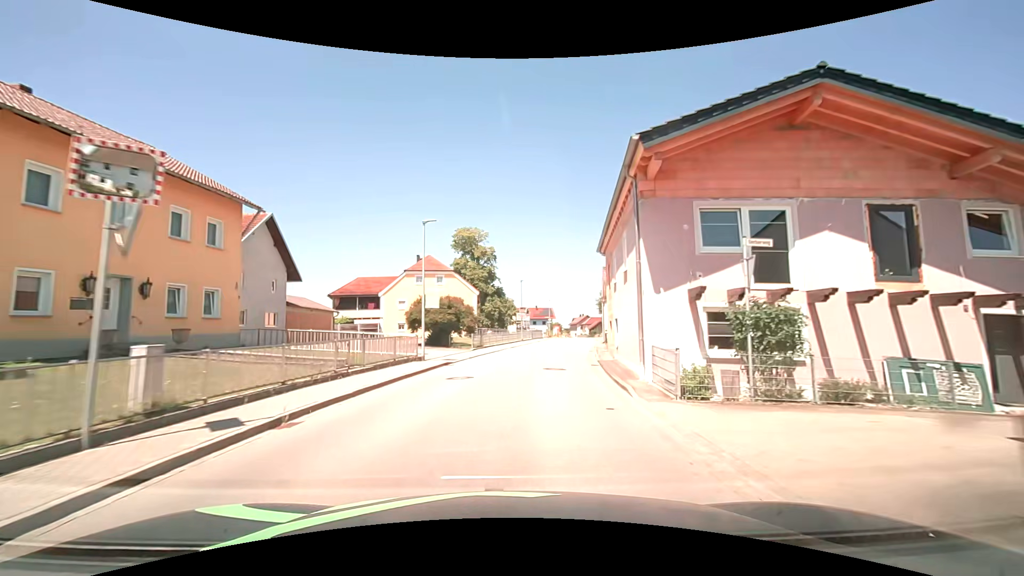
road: secondary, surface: asphalt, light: Day
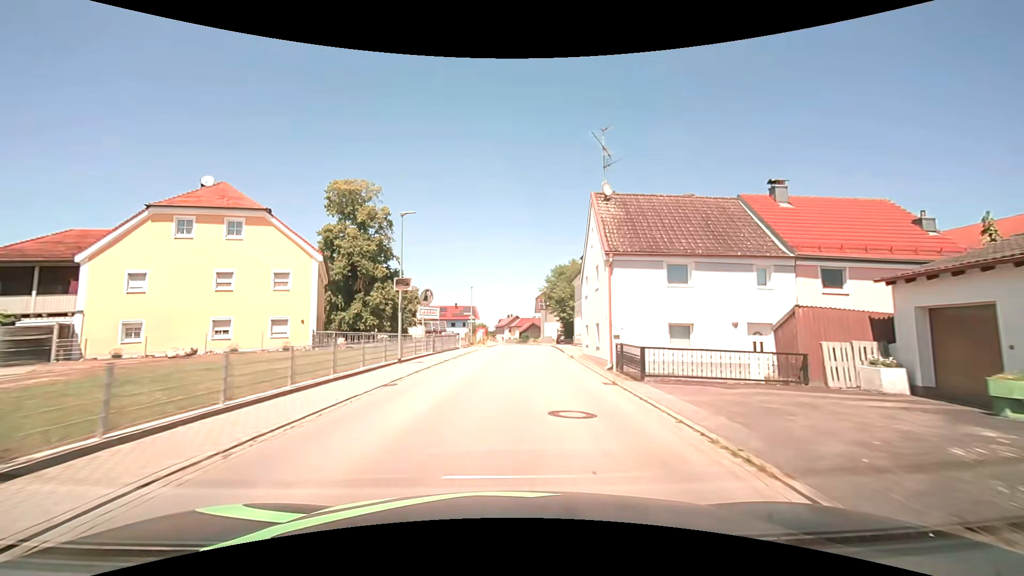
(+2.5, +29.9) m; +9°
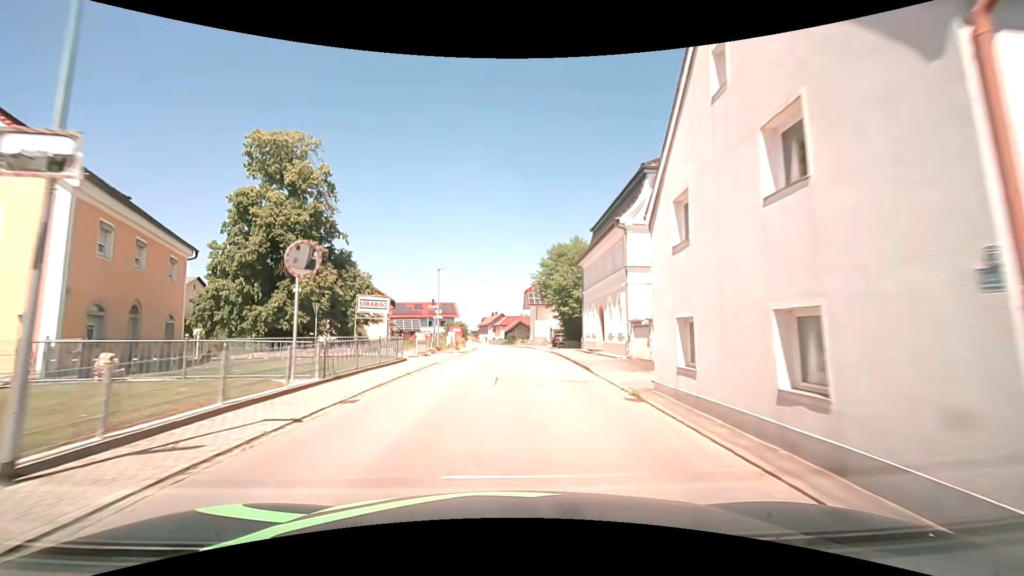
(+0.2, +15.1) m; +2°
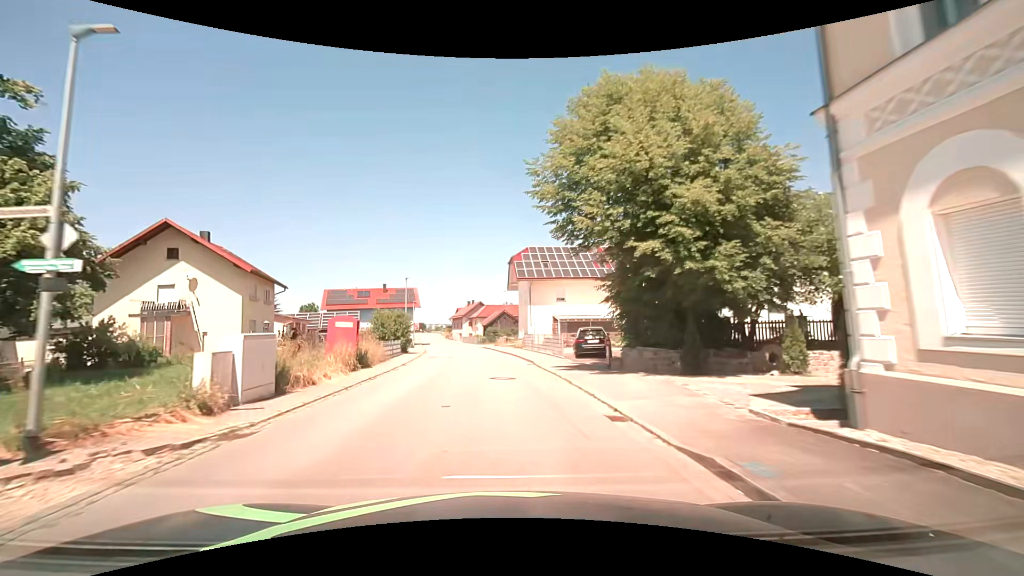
(+0.8, +30.5) m; +2°
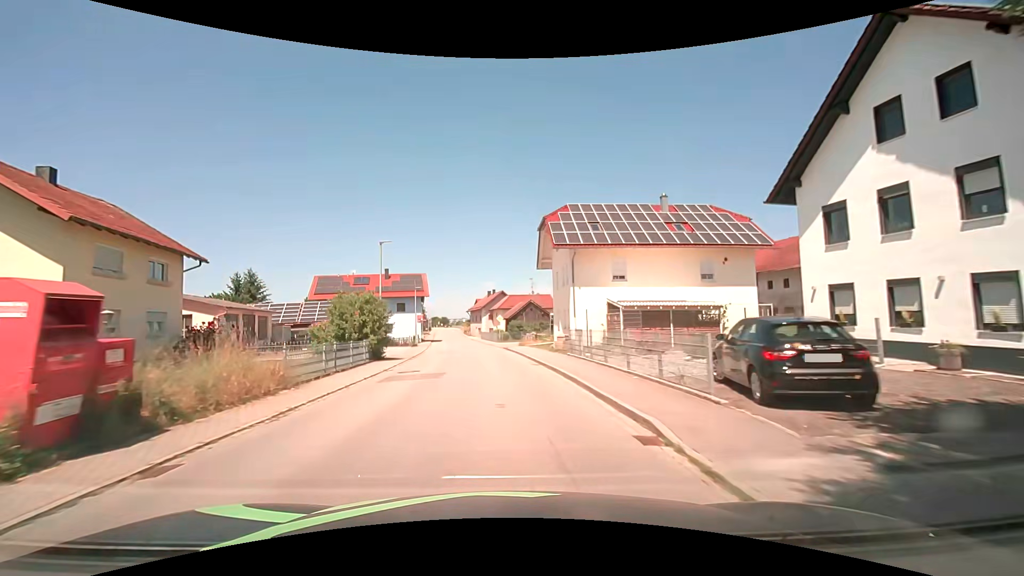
(-0.4, +15.4) m; -3°
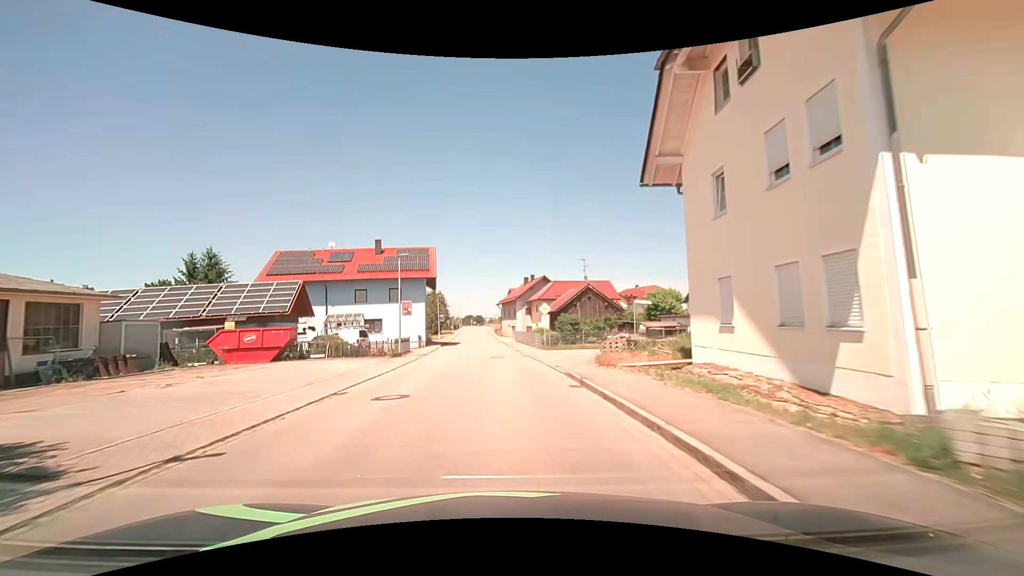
(-0.8, +23.2) m; -4°
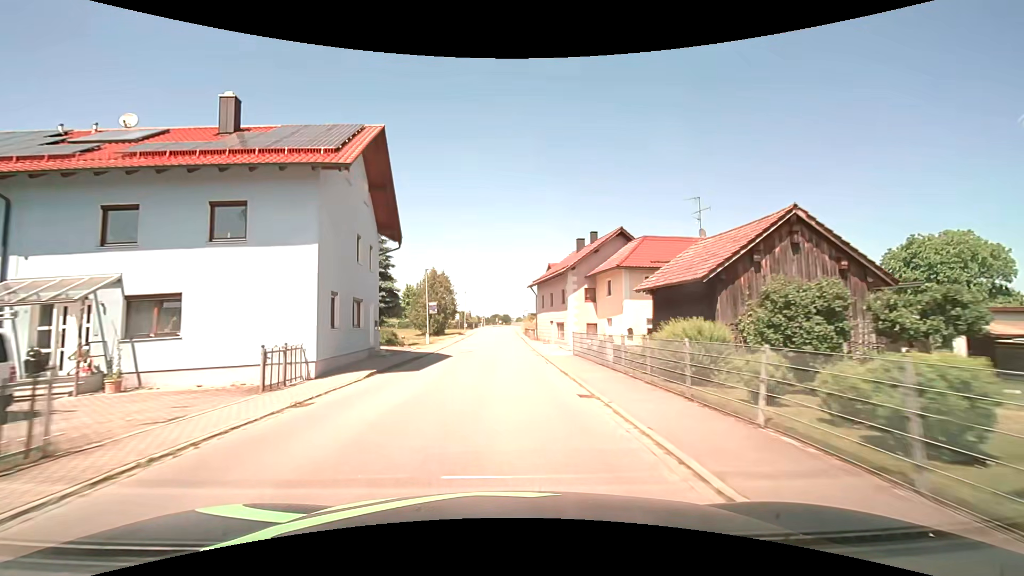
(-0.9, +30.9) m; -3°
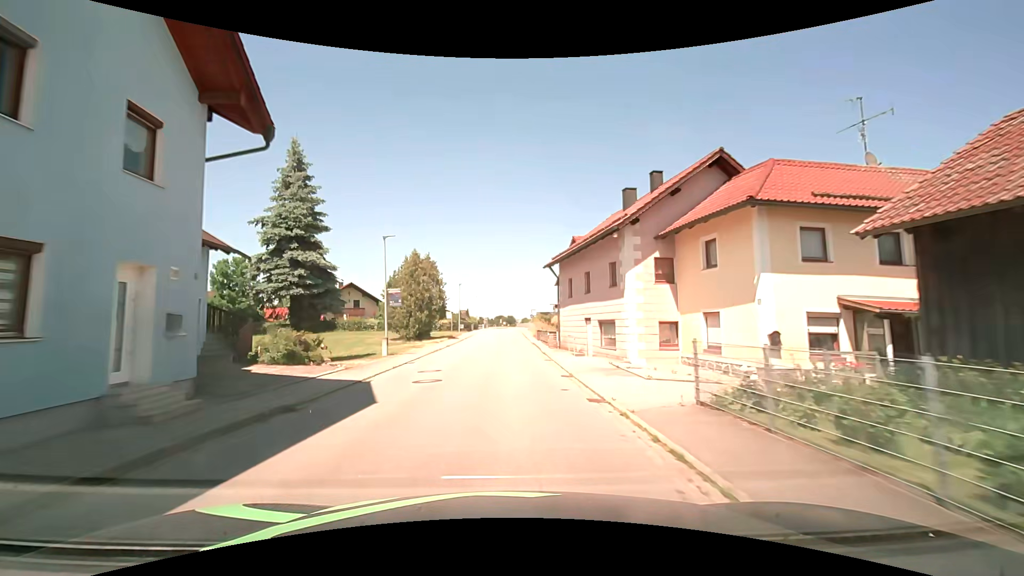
(-0.1, +15.3) m; 0°
